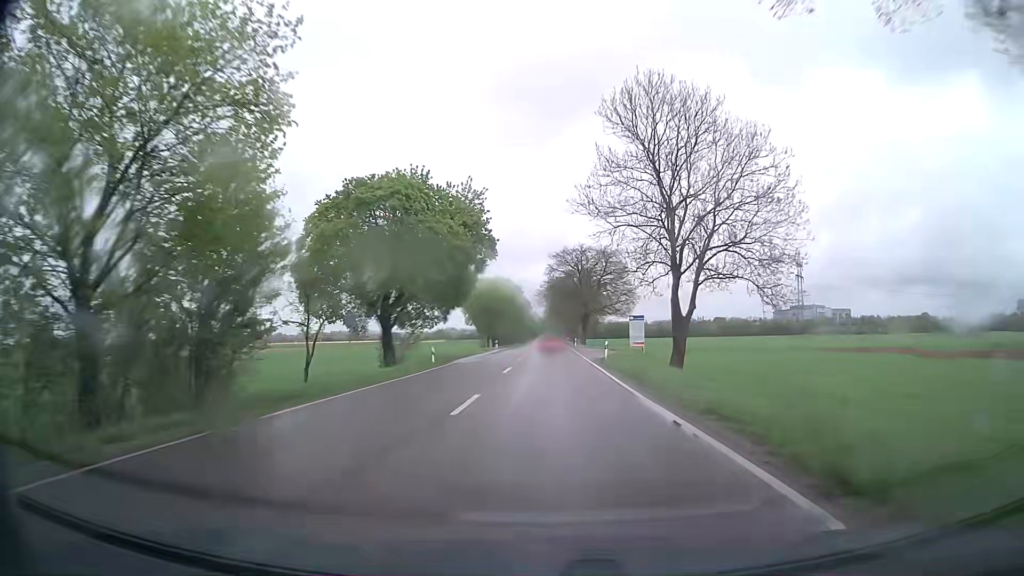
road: secondary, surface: asphalt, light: Day
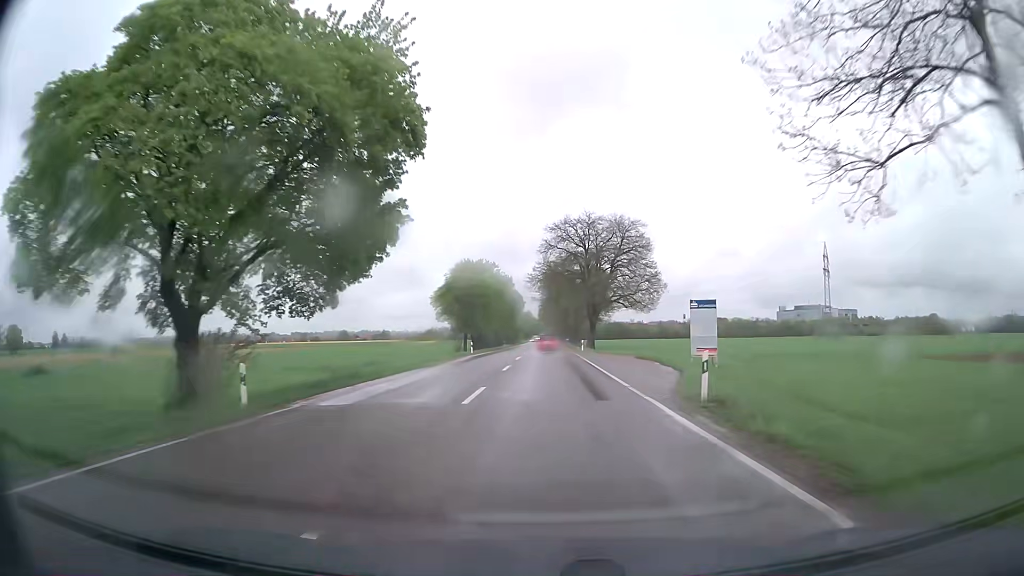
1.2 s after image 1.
(+0.2, +24.4) m; +1°
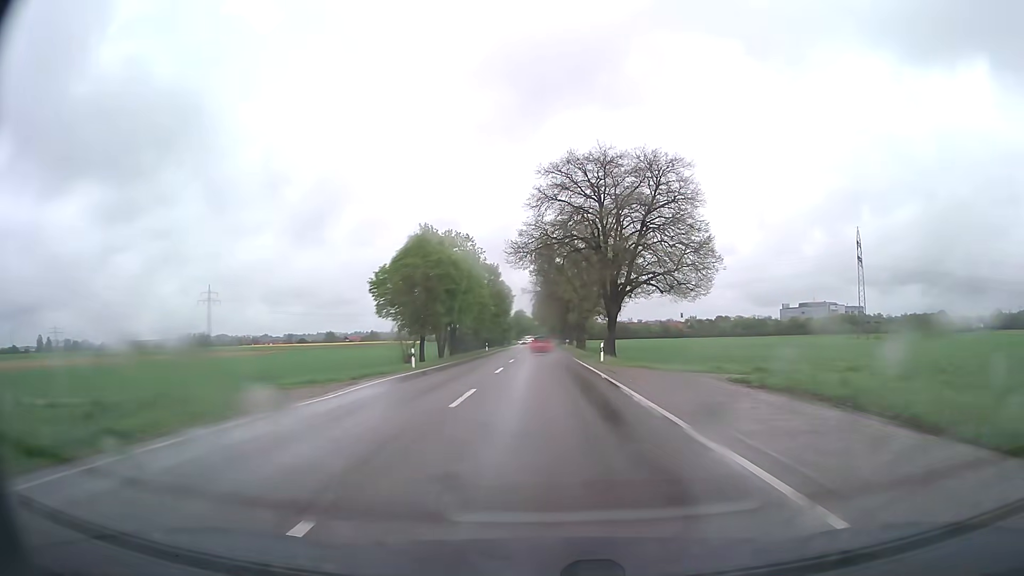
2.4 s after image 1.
(+0.1, +24.8) m; 0°
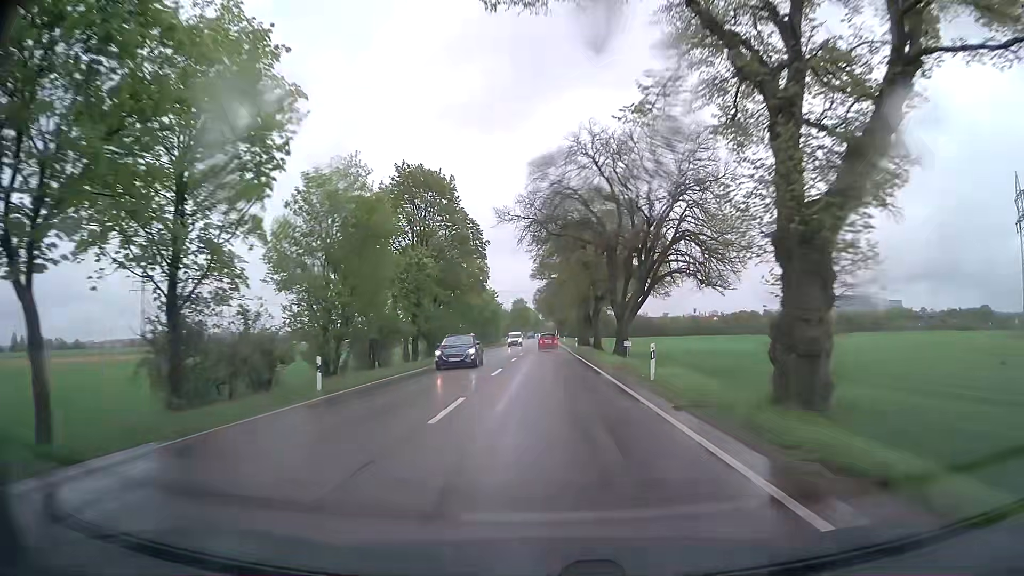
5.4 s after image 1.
(-0.3, +63.1) m; 0°
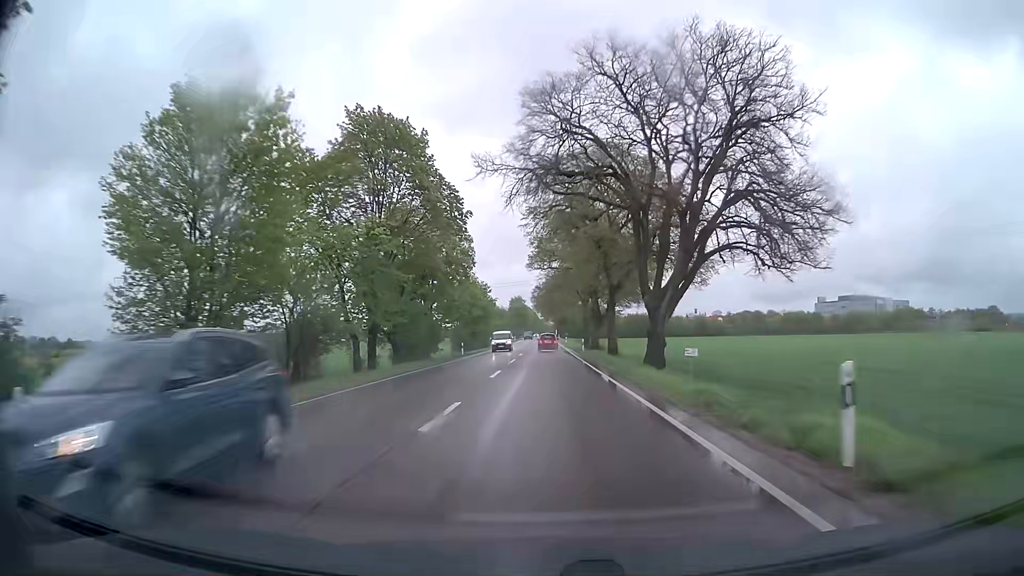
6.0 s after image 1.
(0.0, +12.7) m; 0°
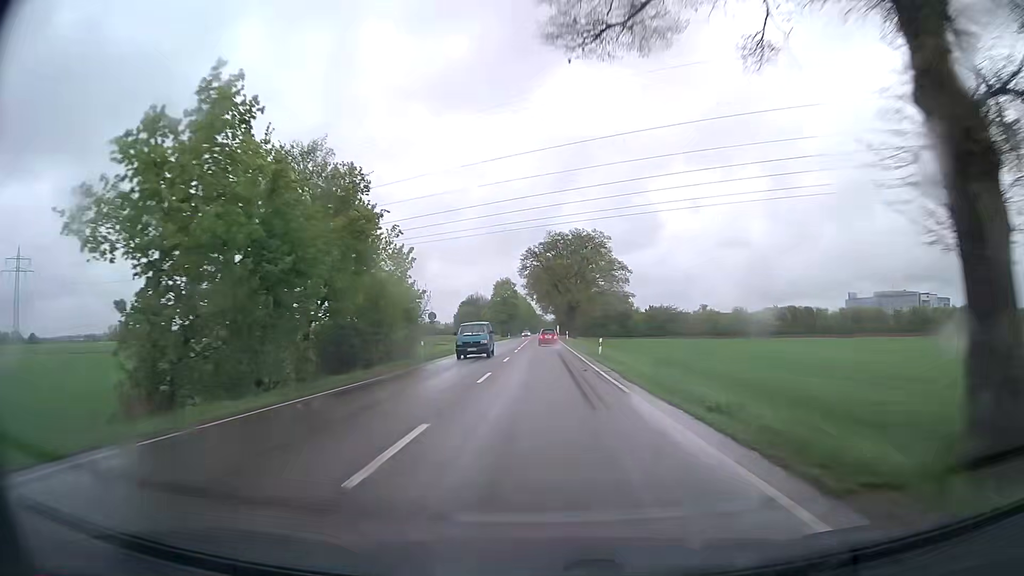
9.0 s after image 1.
(+0.5, +63.8) m; 0°
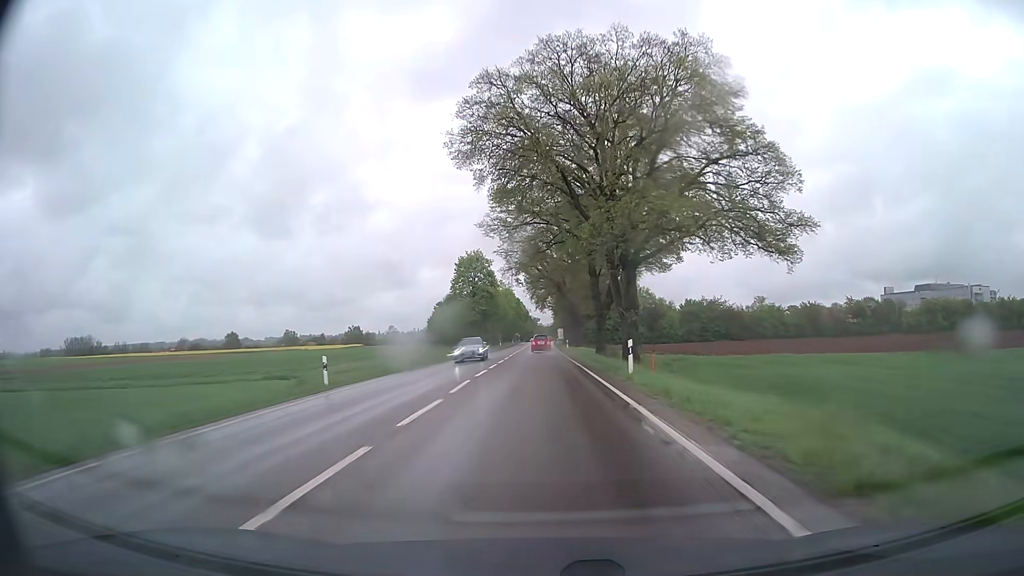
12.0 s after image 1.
(+0.1, +63.2) m; 0°
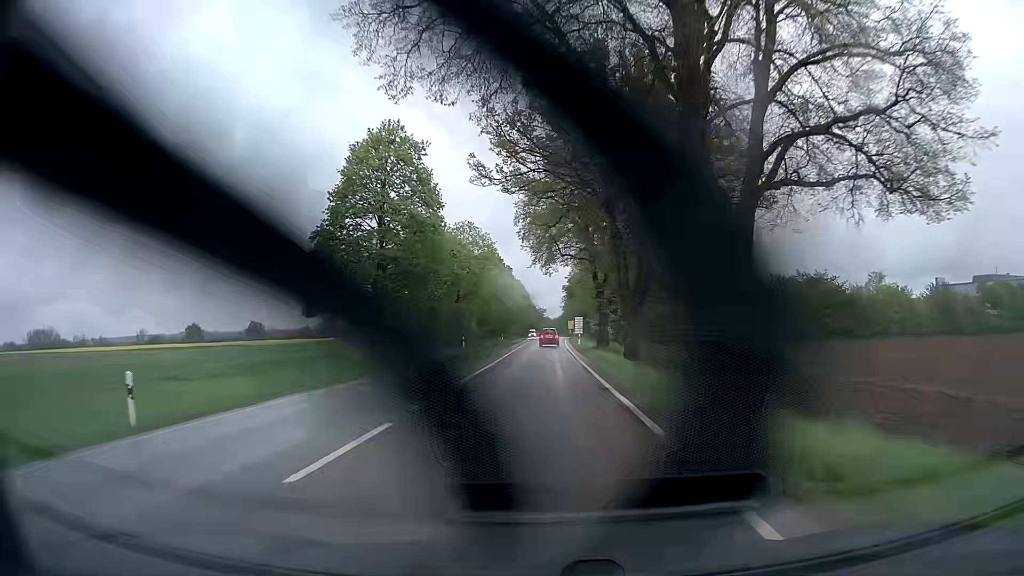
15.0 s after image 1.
(-0.1, +57.7) m; -1°
(0, +10) (0, +20) (0, +30) (0, +40) (0, +50) (0, +60) (0, +70) (+1, +80) (+1, +90) (+1, +100) m
